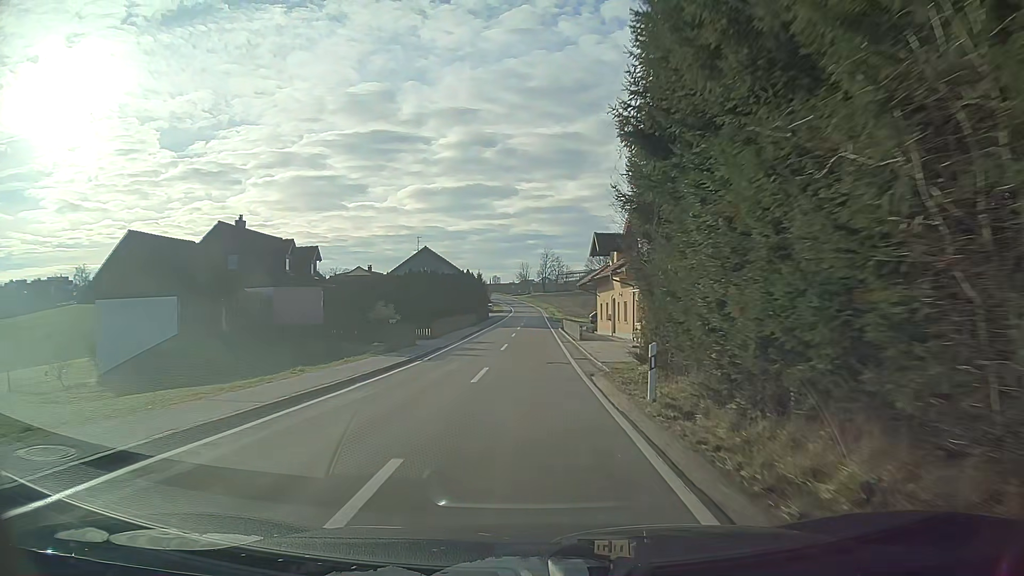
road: tertiary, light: Day
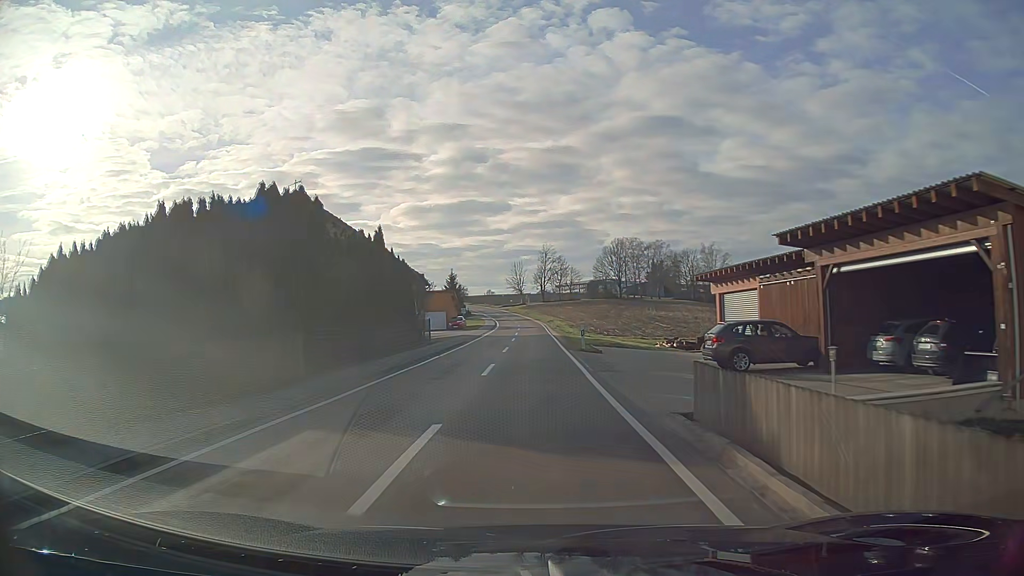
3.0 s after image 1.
(+0.3, +46.2) m; +1°
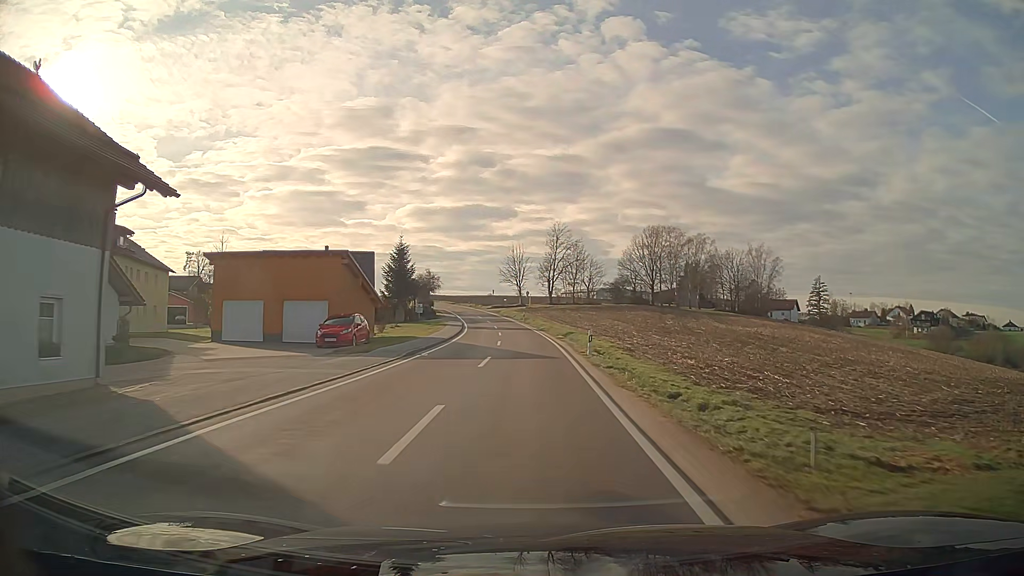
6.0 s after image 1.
(0.0, +46.0) m; 0°
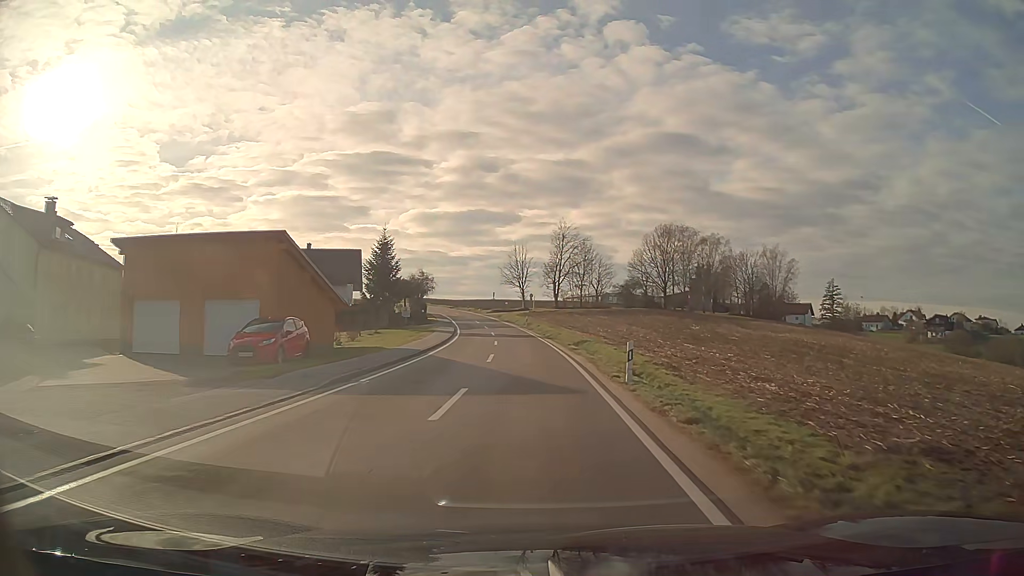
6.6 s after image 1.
(0.0, +9.1) m; 0°
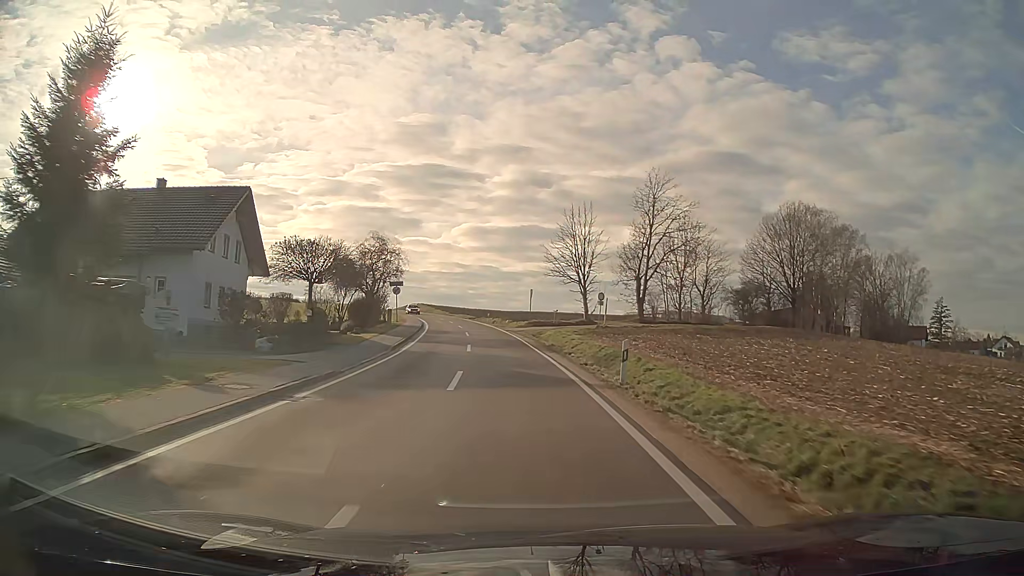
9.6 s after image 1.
(-1.4, +44.5) m; -5°
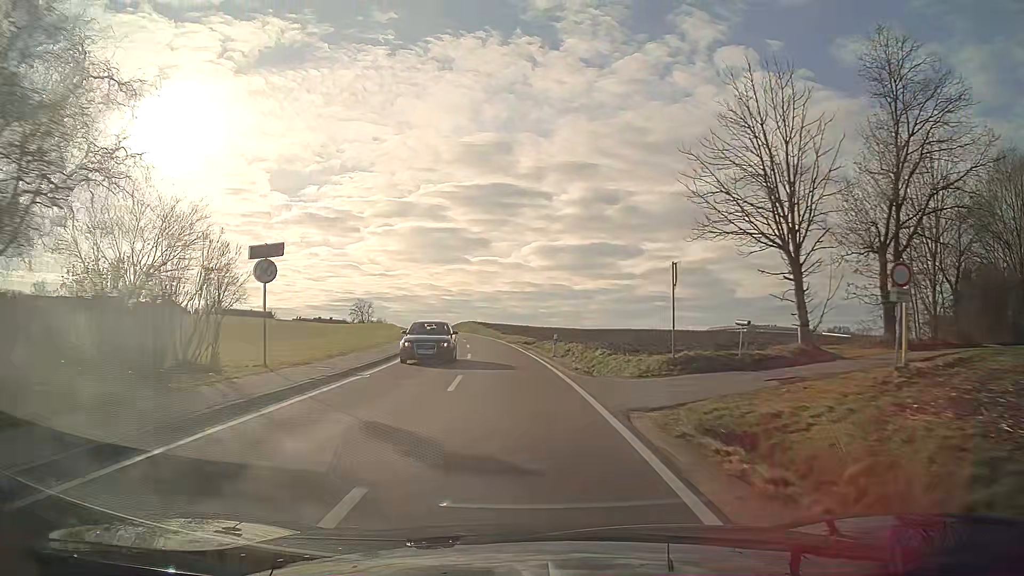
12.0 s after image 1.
(-1.9, +35.1) m; -6°
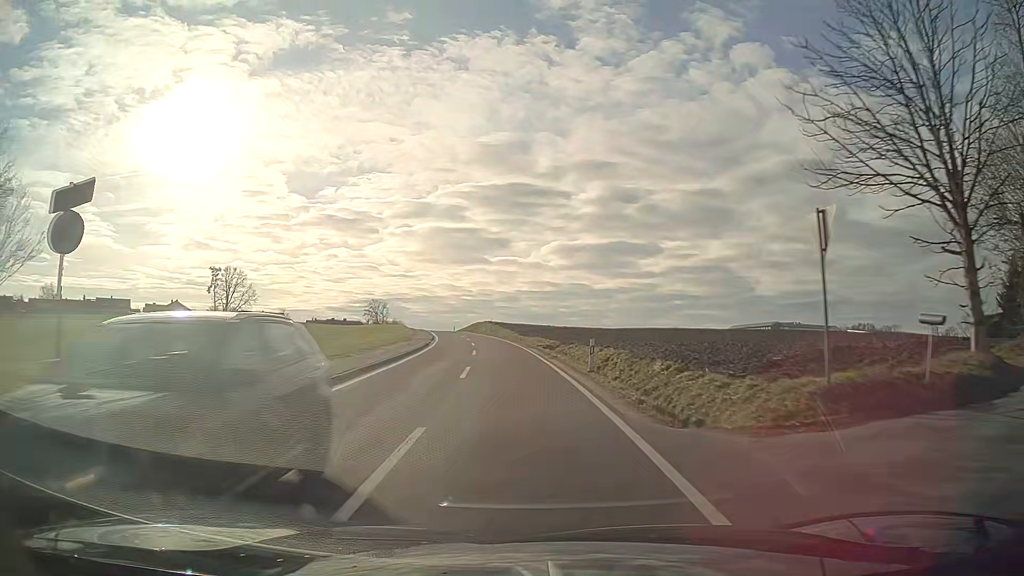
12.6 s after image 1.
(-0.1, +8.7) m; -2°
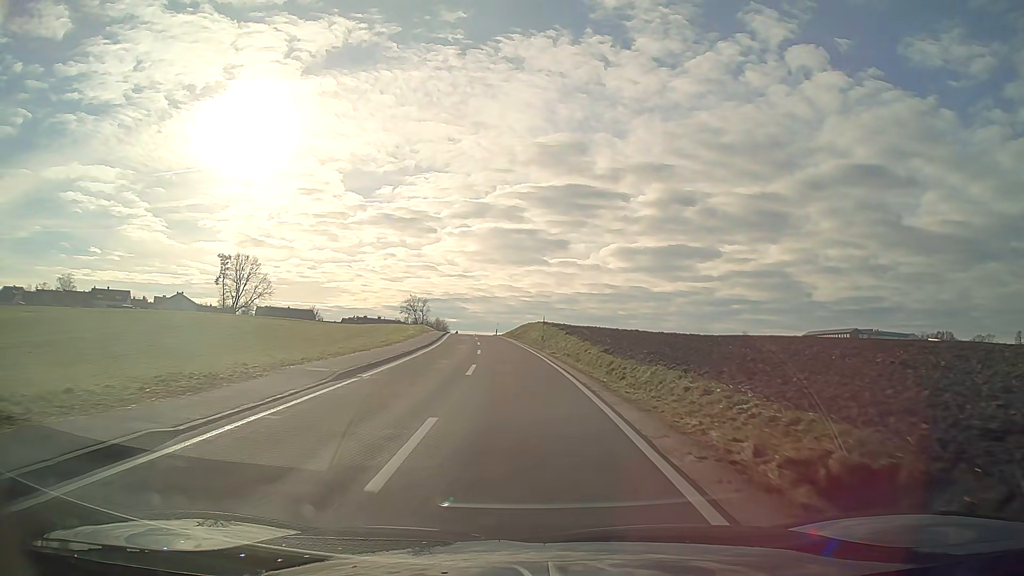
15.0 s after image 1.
(-1.6, +35.0) m; -5°
